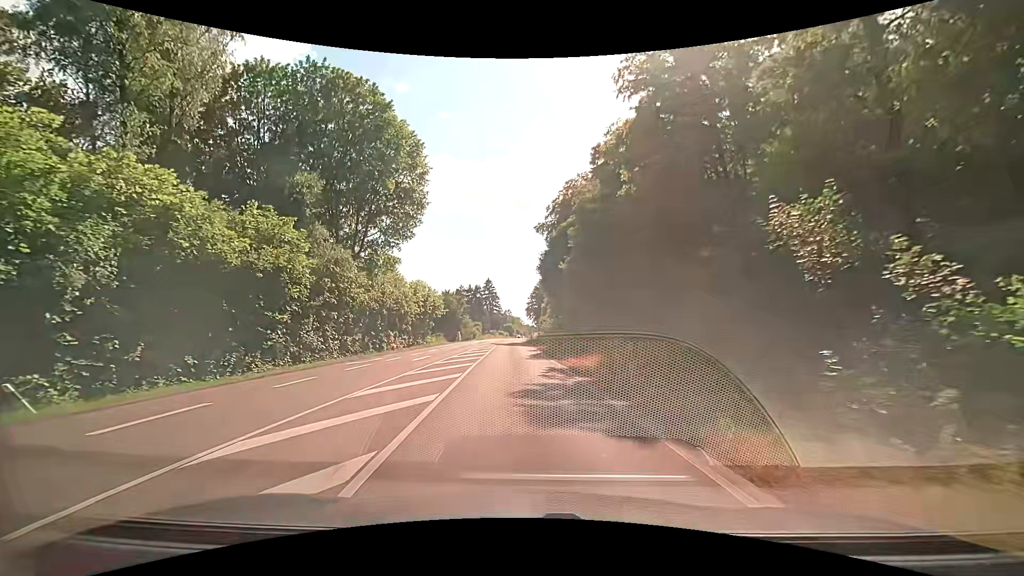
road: secondary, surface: asphalt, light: Day
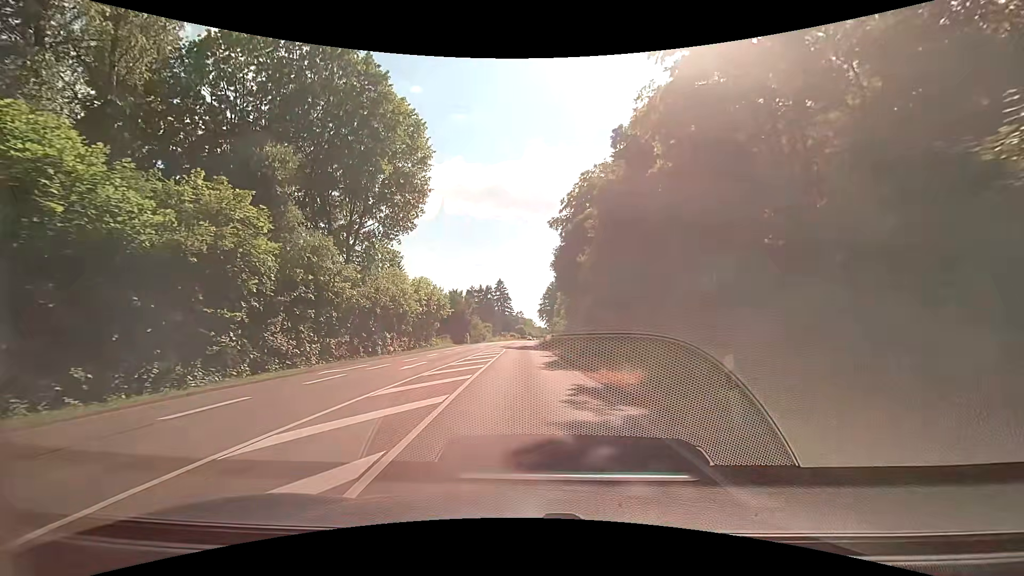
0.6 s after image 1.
(-0.2, +5.1) m; -4°
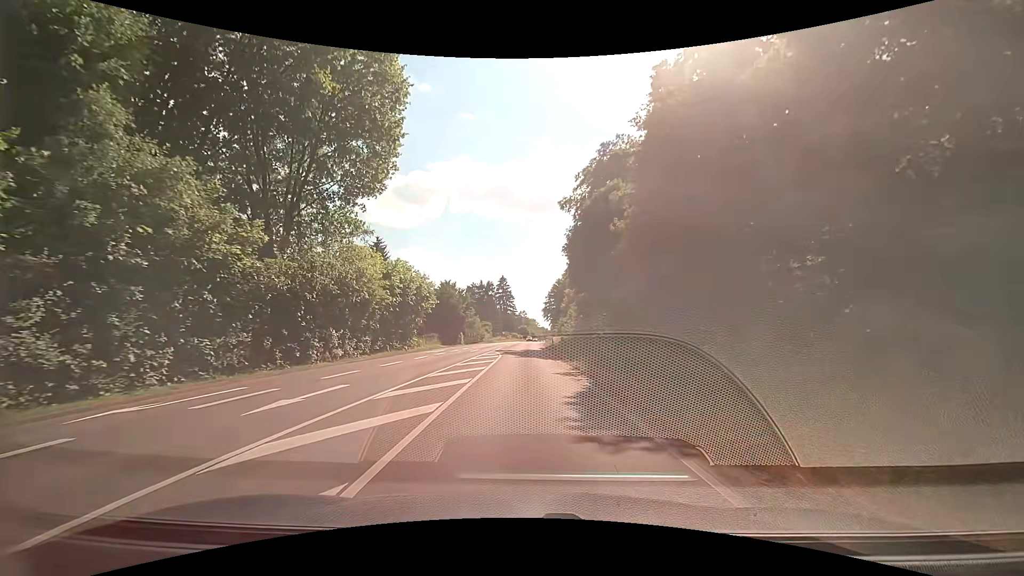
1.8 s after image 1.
(+0.2, +11.6) m; +1°
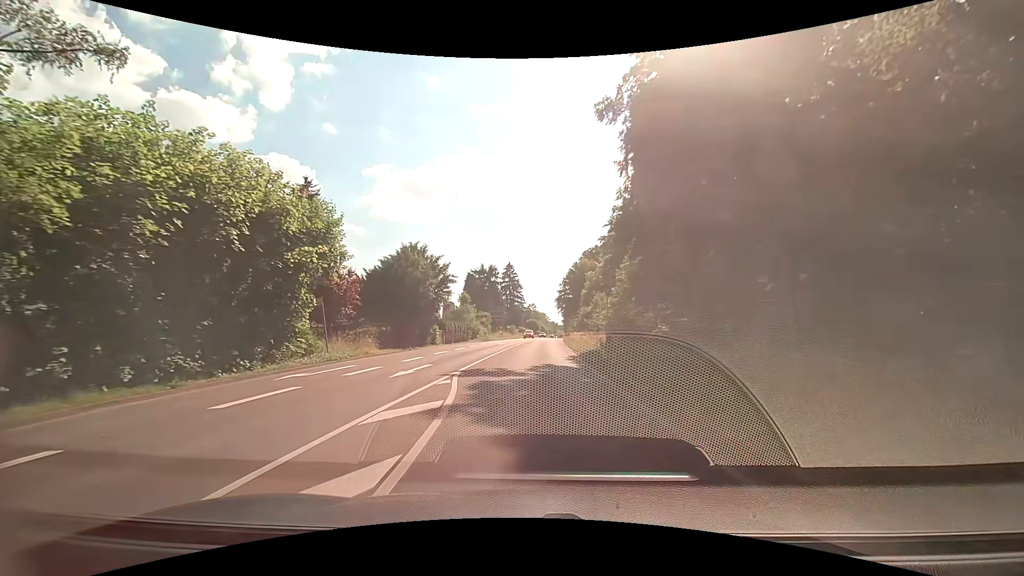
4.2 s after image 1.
(0.0, +25.1) m; -1°
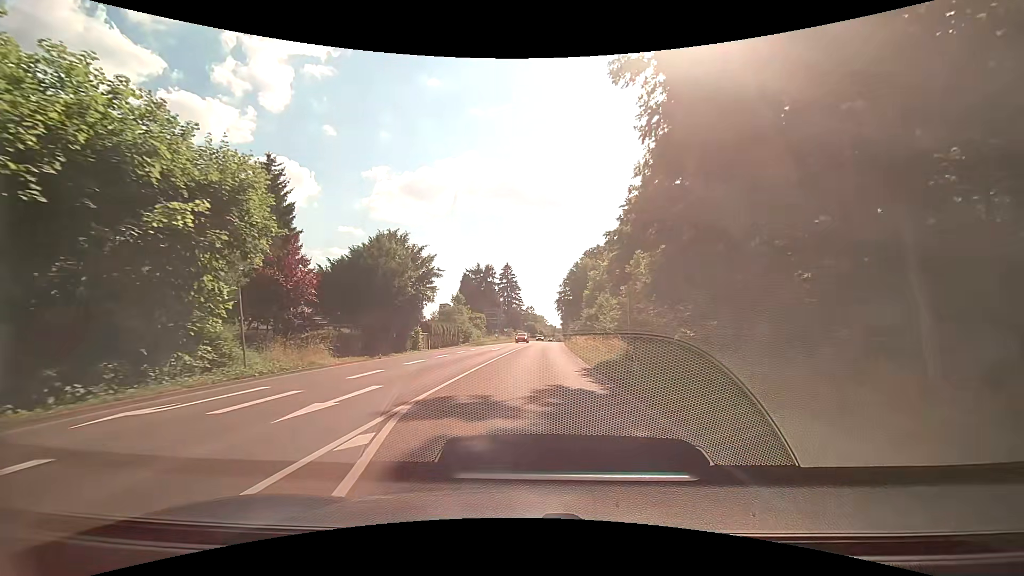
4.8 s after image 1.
(0.0, +6.4) m; 0°
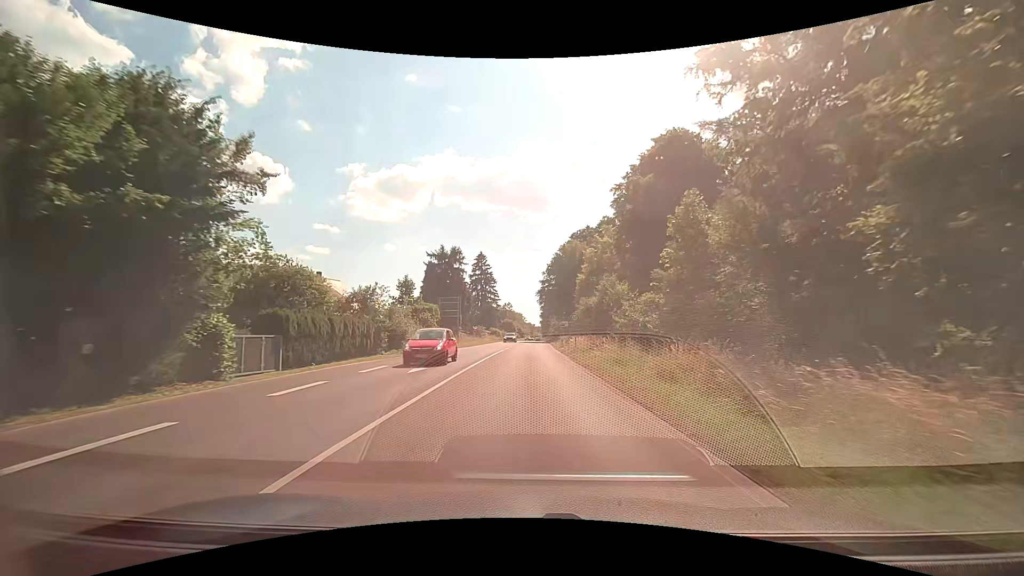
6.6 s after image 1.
(+0.6, +22.1) m; +3°
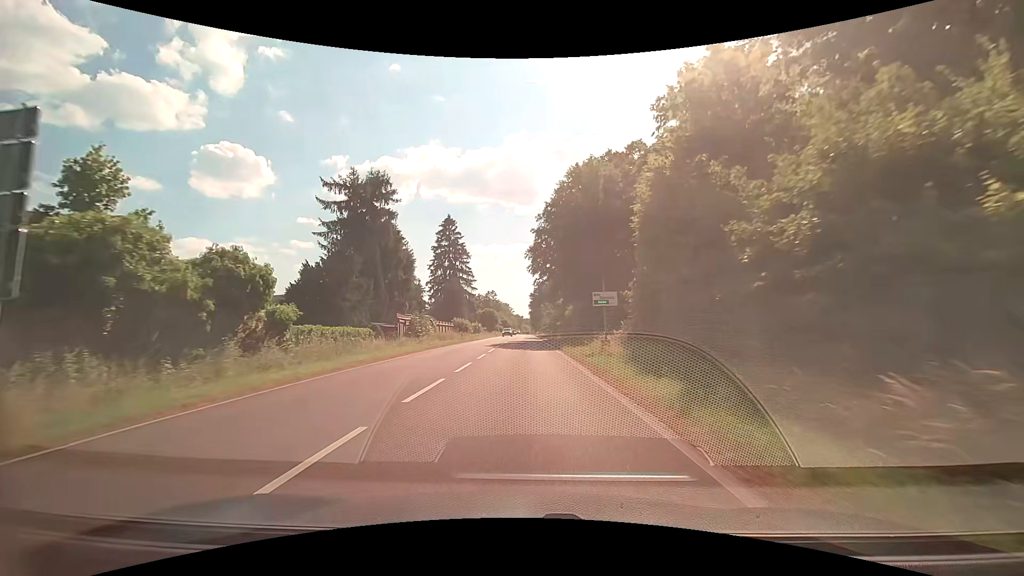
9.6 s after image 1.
(+0.4, +42.4) m; +1°
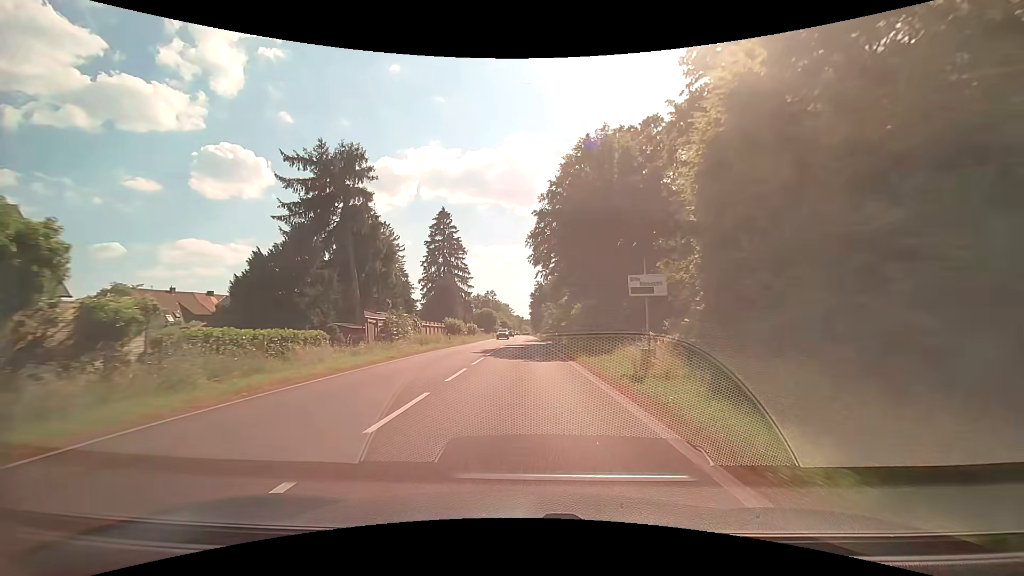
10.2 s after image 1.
(0.0, +8.2) m; 0°
(0, +10) (0, +20) (0, +30) (0, +40) (0, +50) (0, +60) (0, +70) (0, +80) (0, +90) (0, +100) m
